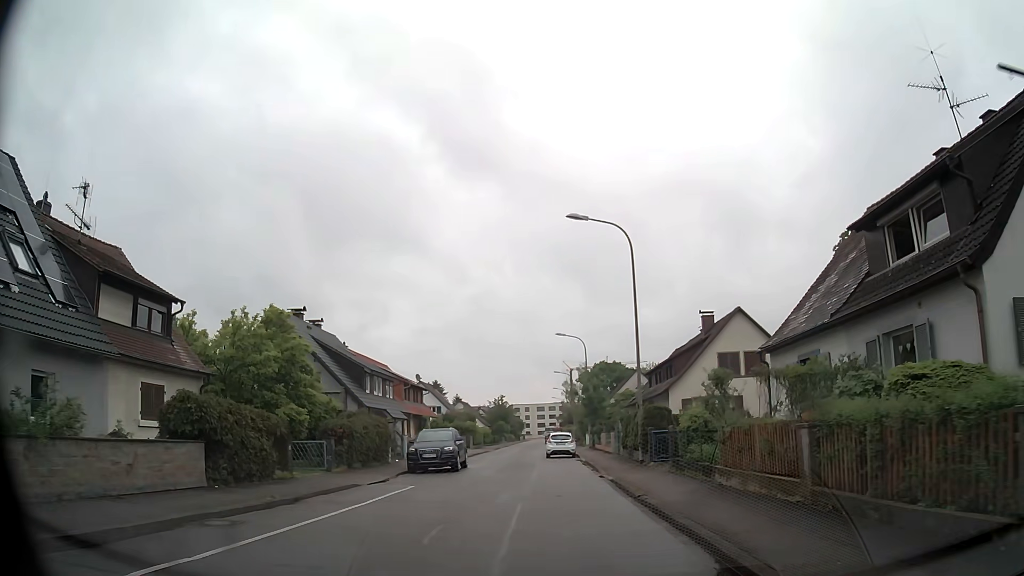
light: Day
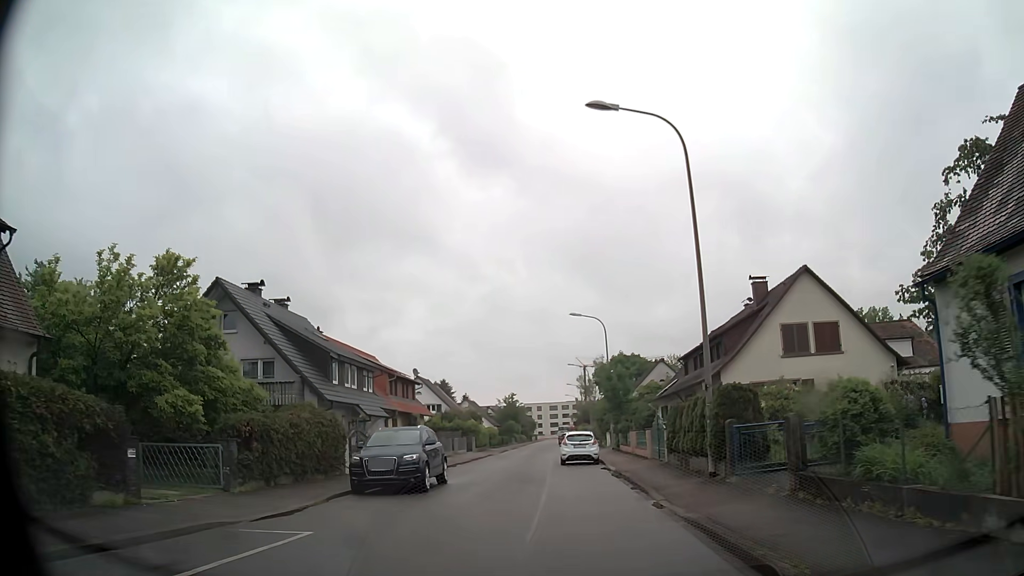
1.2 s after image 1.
(-0.2, +9.0) m; -3°
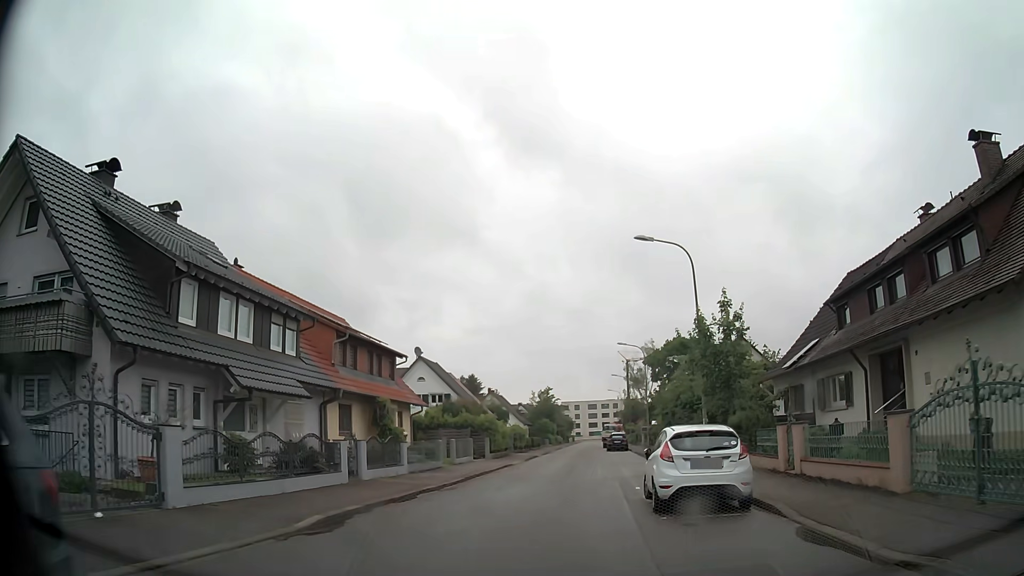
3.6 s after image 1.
(-0.2, +18.1) m; -2°
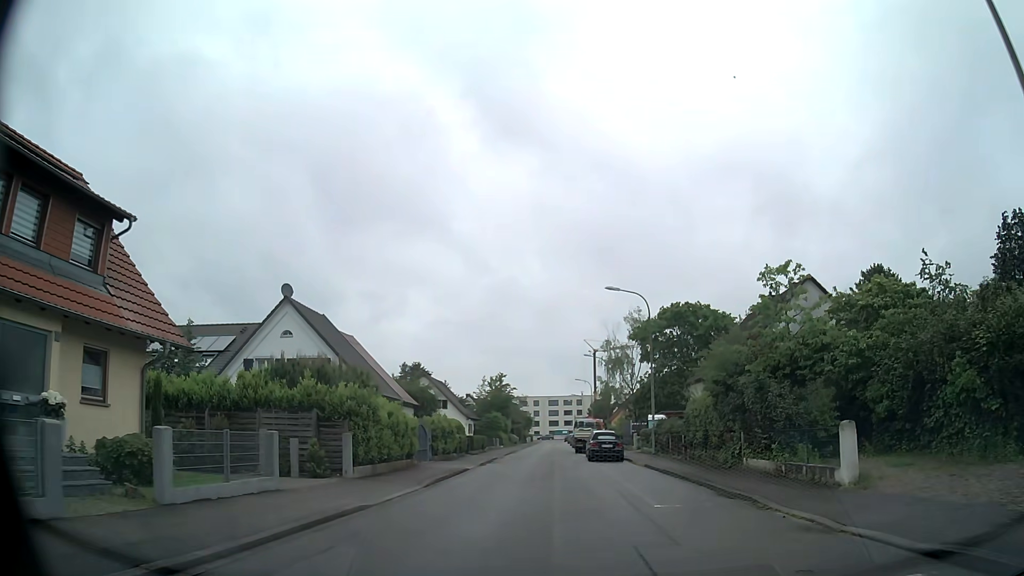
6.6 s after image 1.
(+0.7, +22.5) m; +4°
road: residential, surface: asphalt
(0, +10) (0, +20) (0, +30) (0, +40) (0, +50) (0, +60) (0, +70) (0, +80) (0, +90) (0, +100) m
